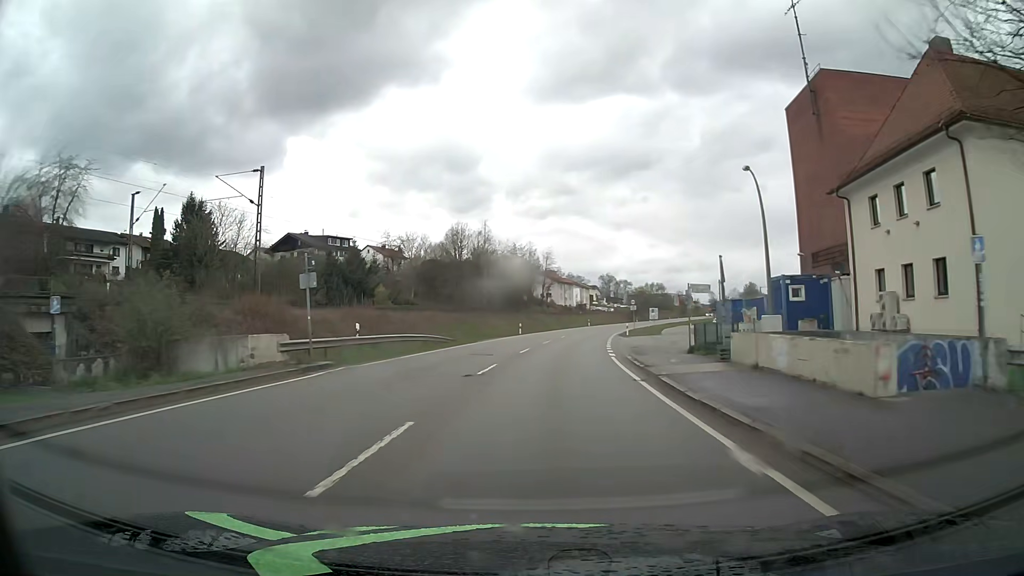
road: primary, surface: asphalt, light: Day
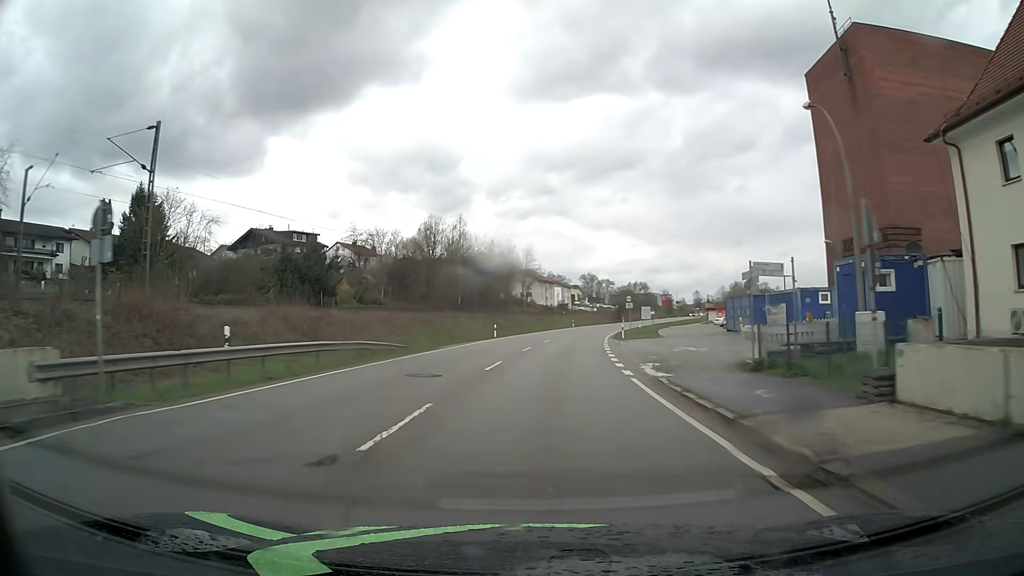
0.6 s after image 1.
(+0.2, +10.1) m; +2°
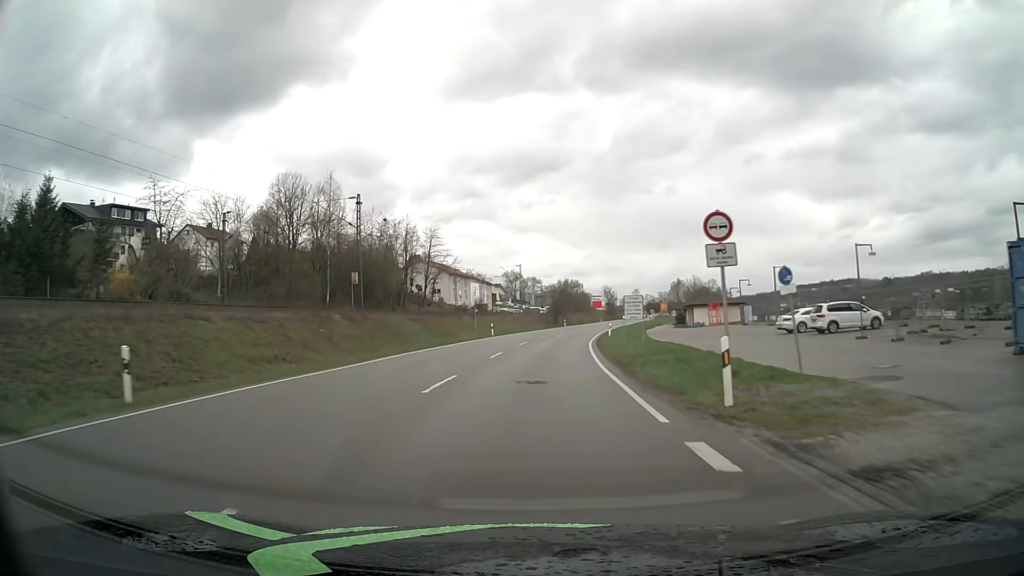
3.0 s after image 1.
(+2.6, +42.4) m; +7°
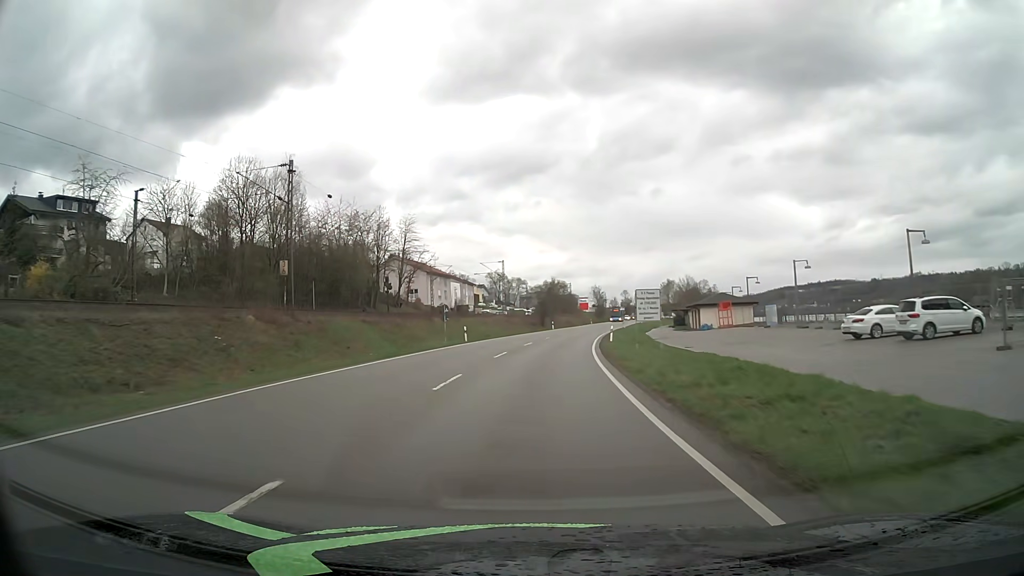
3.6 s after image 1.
(+0.1, +11.0) m; +1°
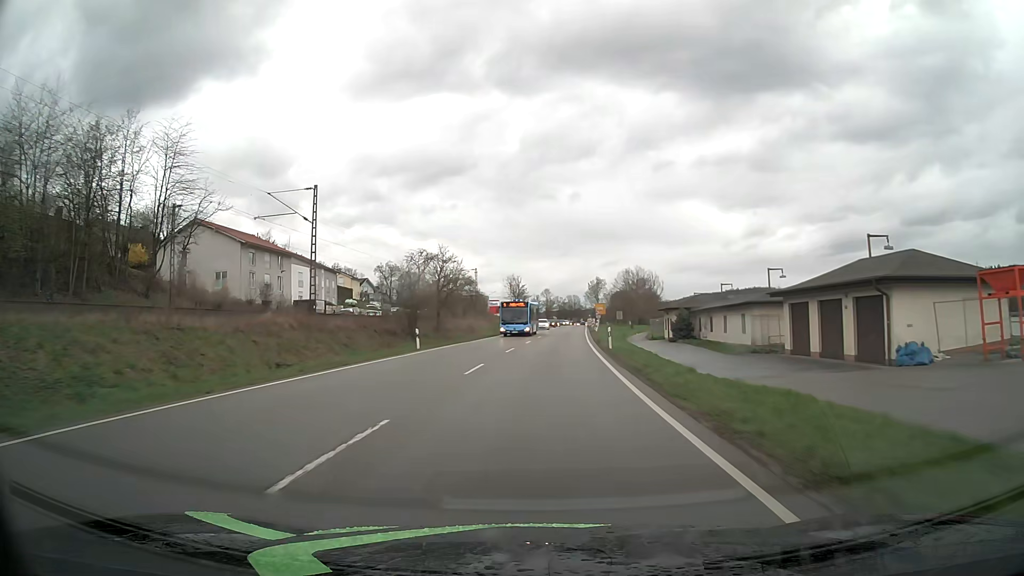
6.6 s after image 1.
(+3.7, +56.3) m; +8°
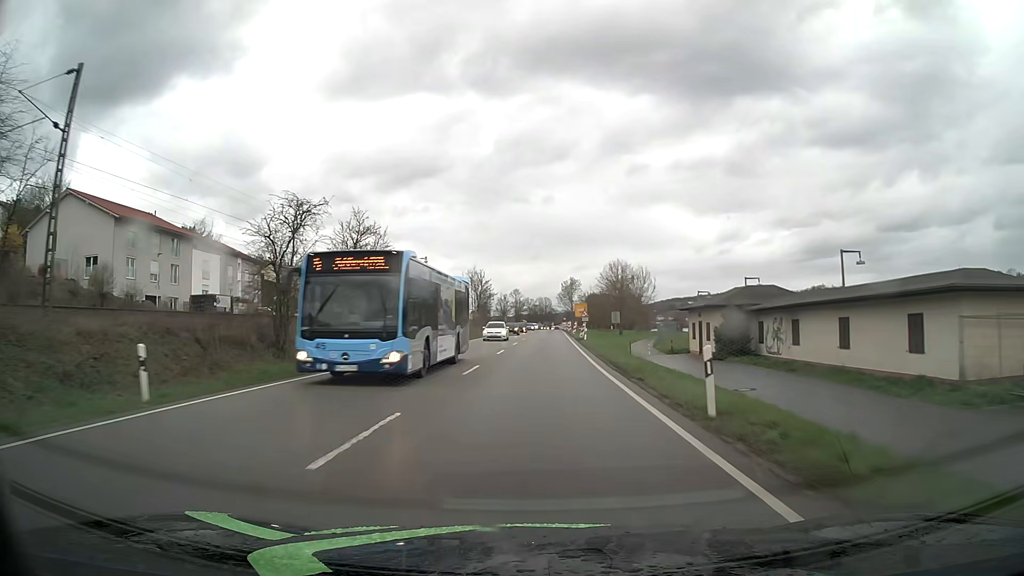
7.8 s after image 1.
(+0.5, +23.1) m; +3°
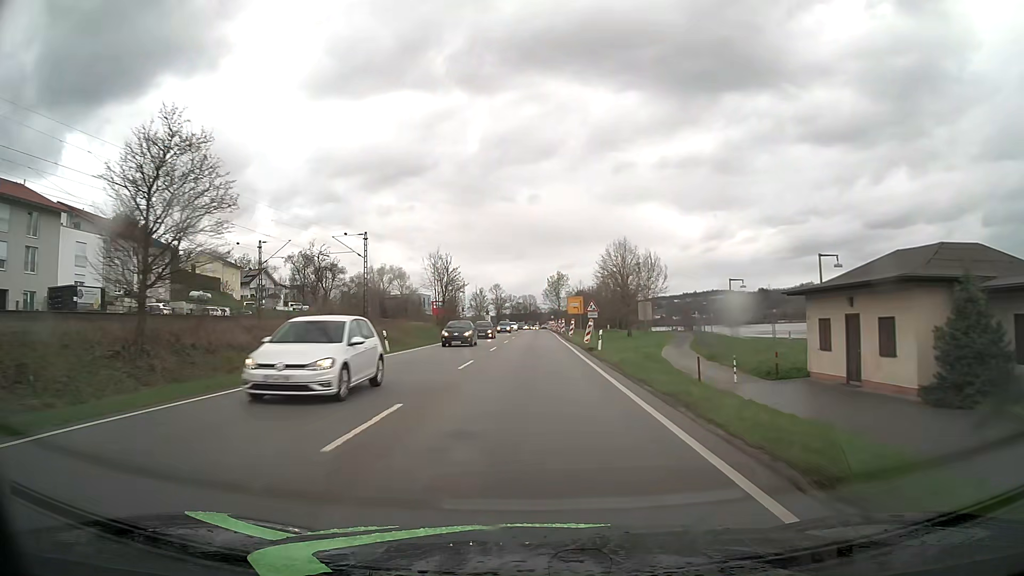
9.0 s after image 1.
(+0.4, +23.3) m; +1°
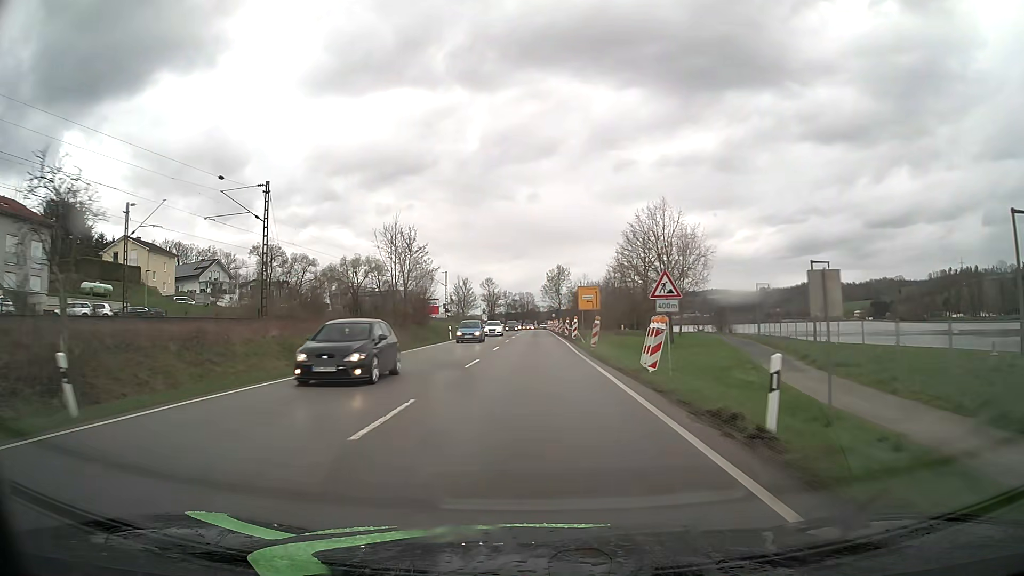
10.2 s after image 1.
(0.0, +23.4) m; 0°
